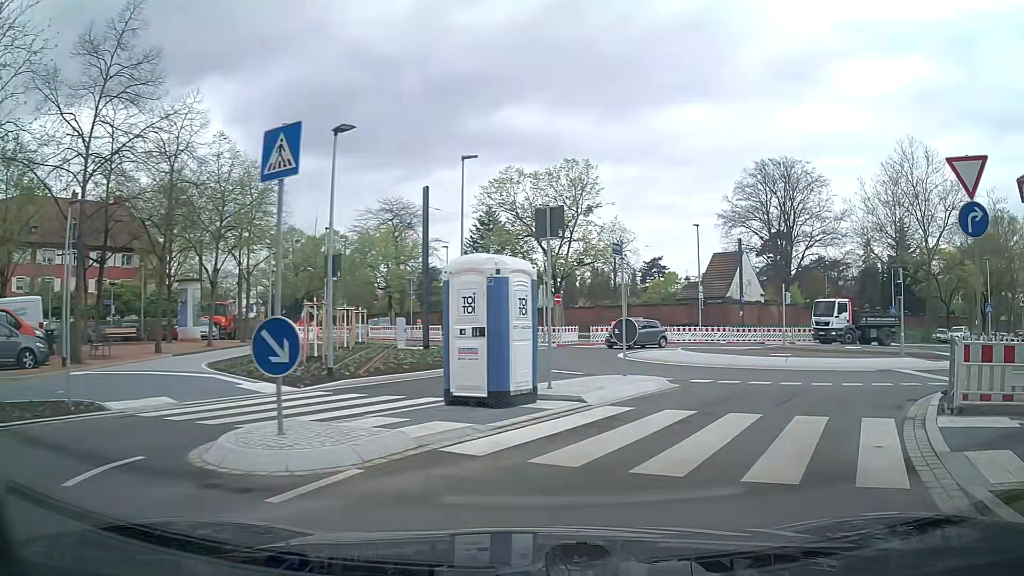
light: Day
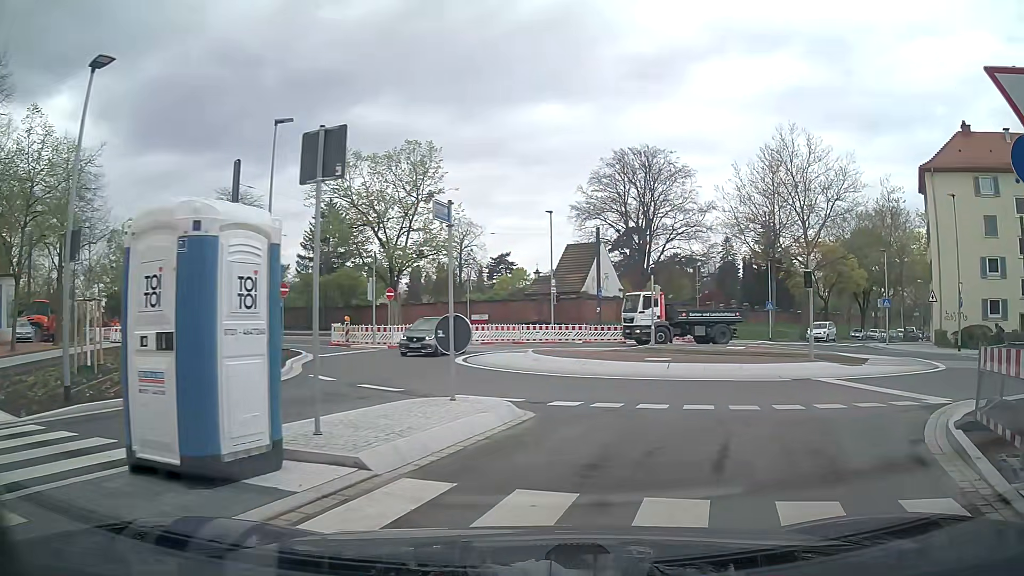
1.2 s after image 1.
(+0.5, +4.9) m; +12°
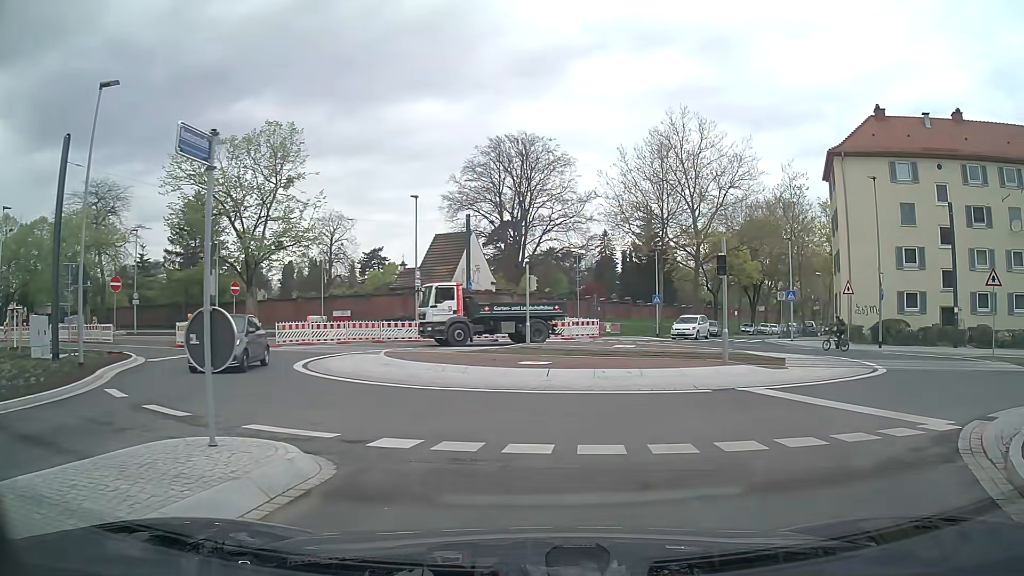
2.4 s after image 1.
(+0.4, +3.9) m; +10°
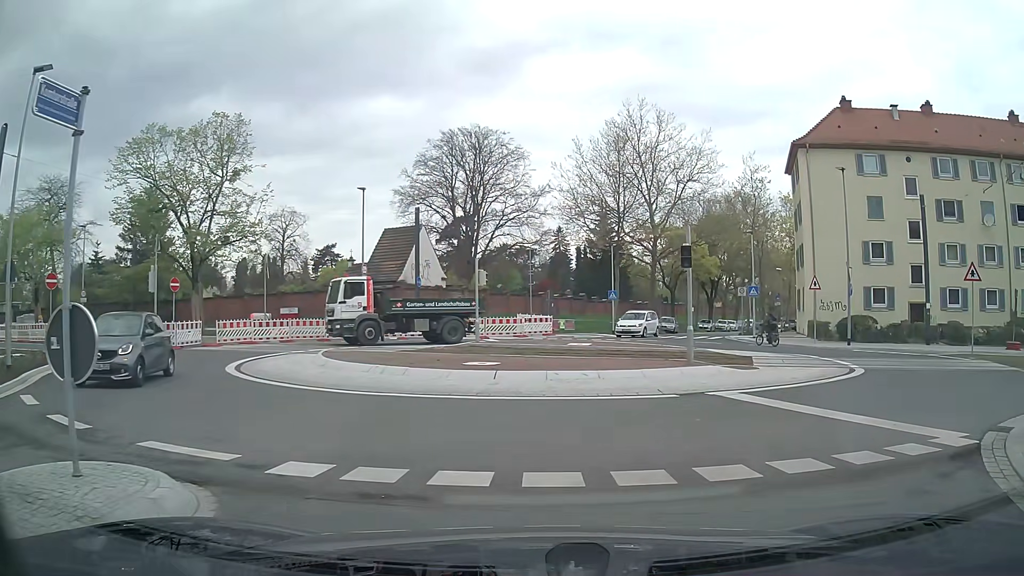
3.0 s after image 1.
(+0.1, +1.4) m; +4°
